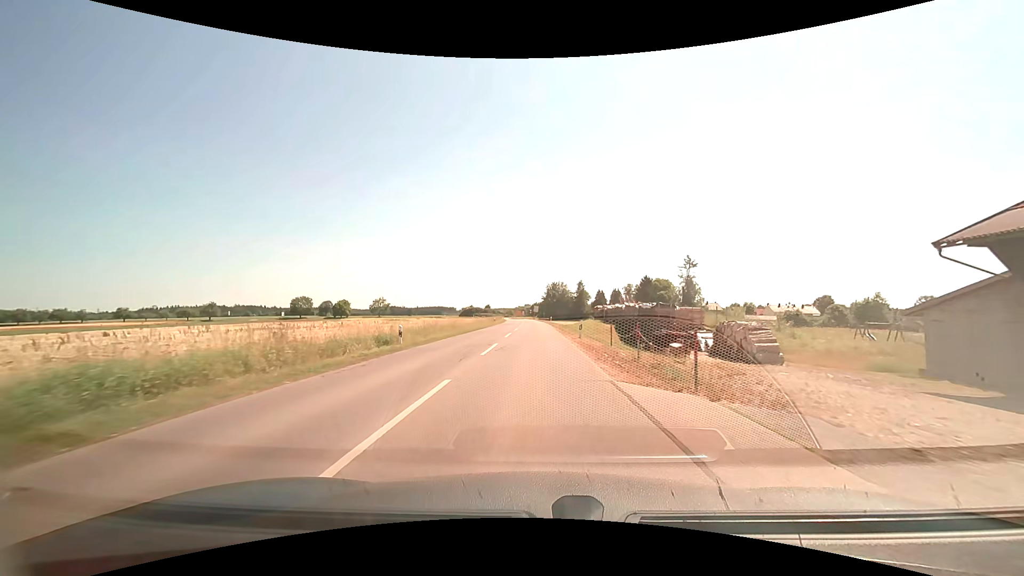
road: tertiary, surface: asphalt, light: Day
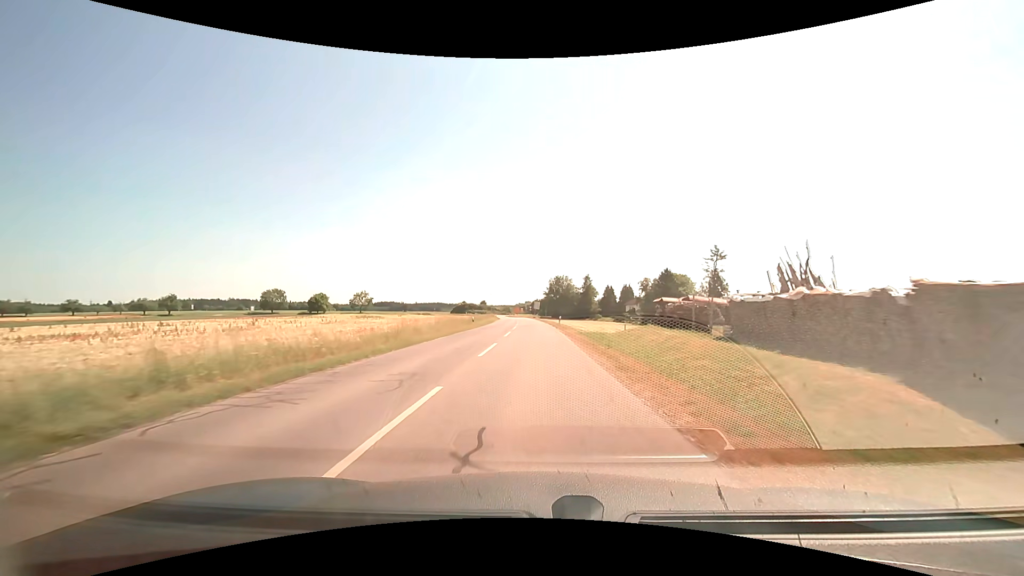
(0.0, +25.2) m; 0°
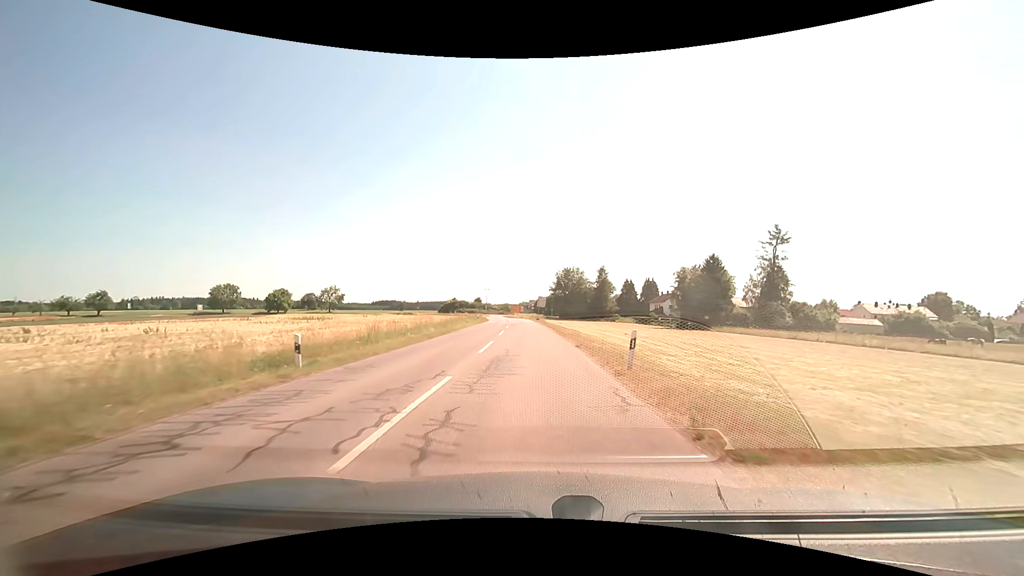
(0.0, +34.6) m; -1°
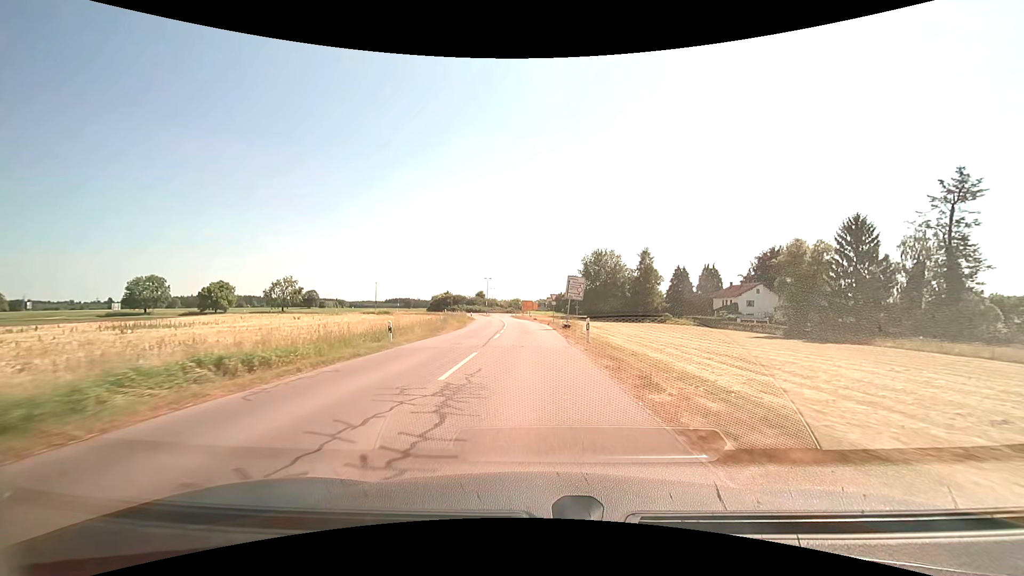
(-0.7, +42.6) m; -2°
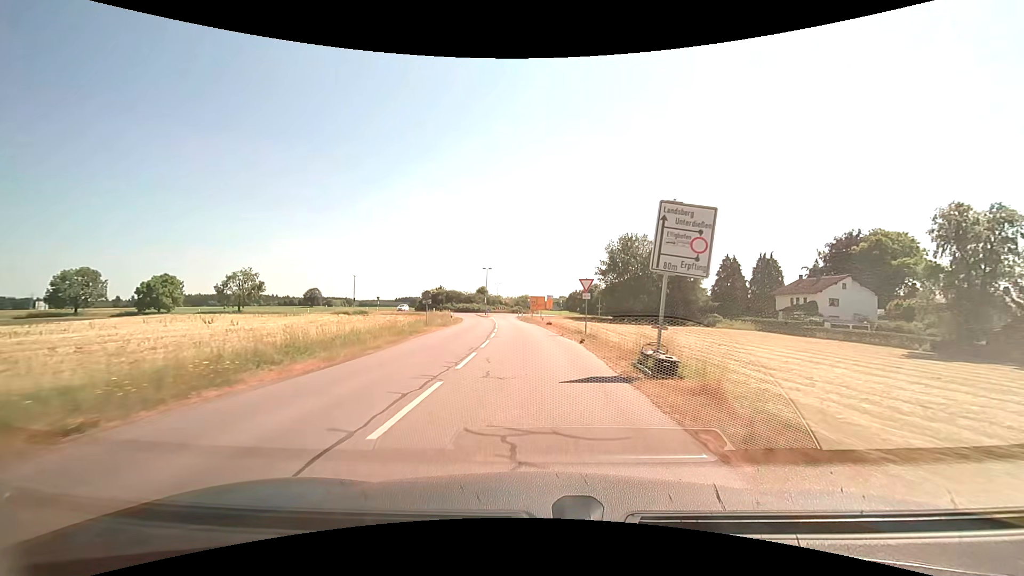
(-0.2, +24.3) m; -1°
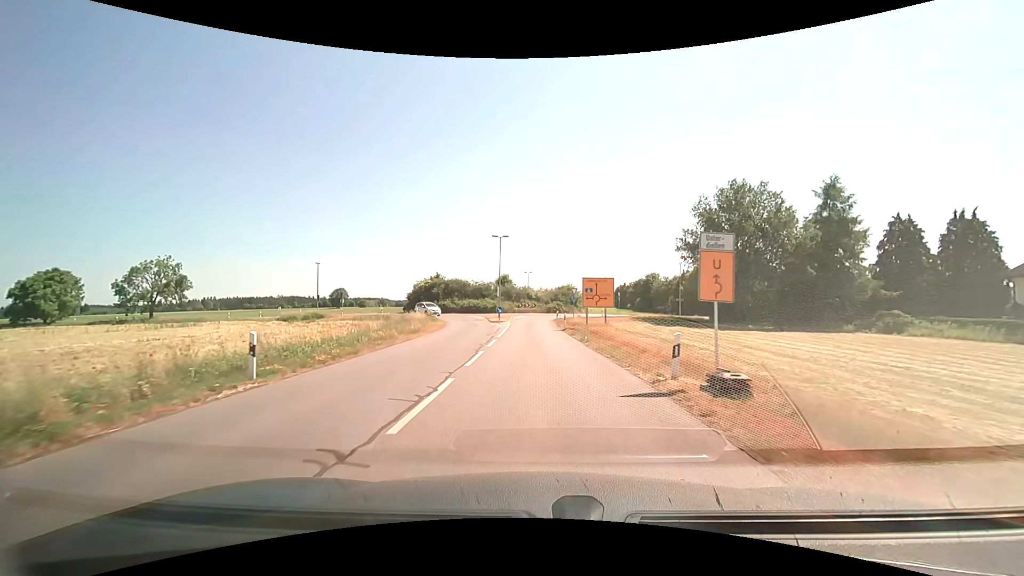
(-1.2, +35.8) m; -4°
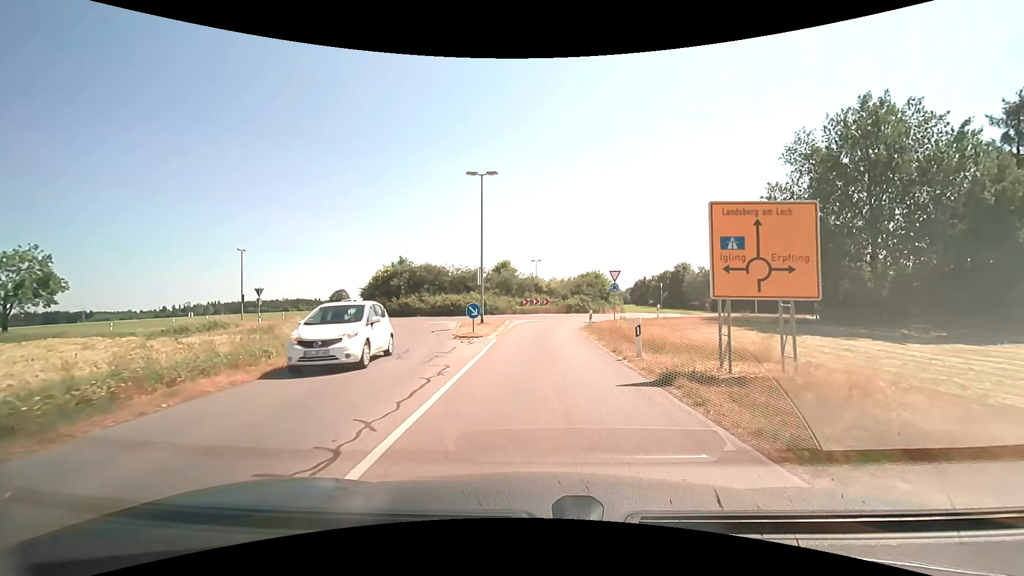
(-0.3, +21.8) m; -1°
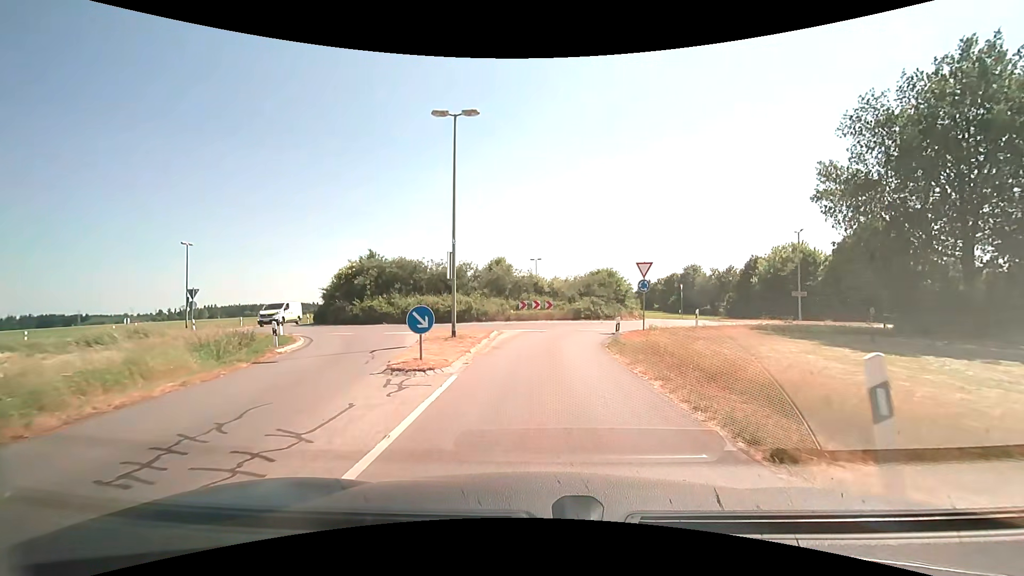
(0.0, +8.4) m; 0°
(0, +10) (+1, +20) (+5, +29) (+11, +37) (+13, +46) (+9, +55) (+5, +65) (+4, +75) (+5, +84) (+6, +94) m
